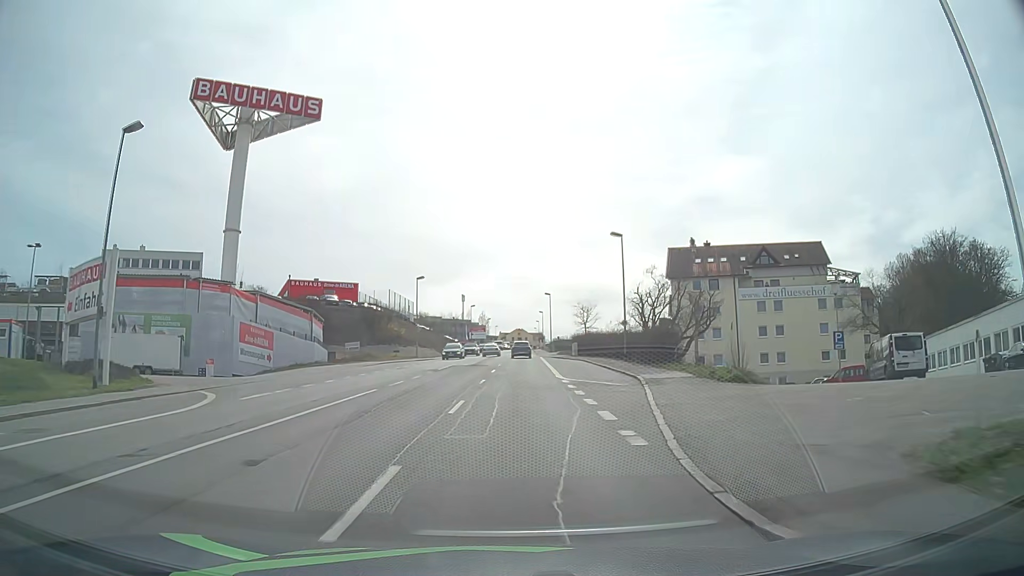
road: tertiary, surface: asphalt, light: Day
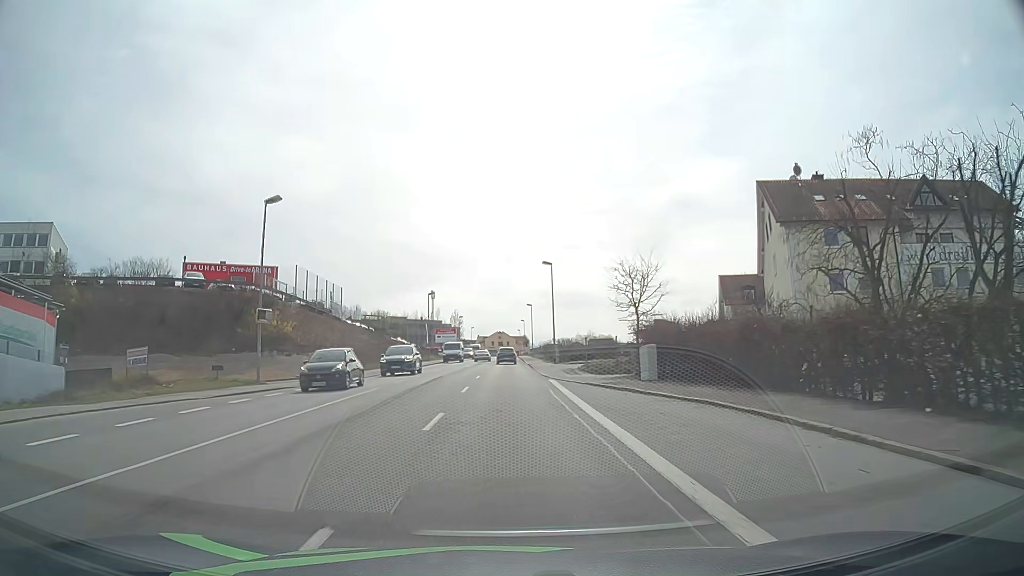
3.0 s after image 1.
(+0.5, +38.6) m; +2°
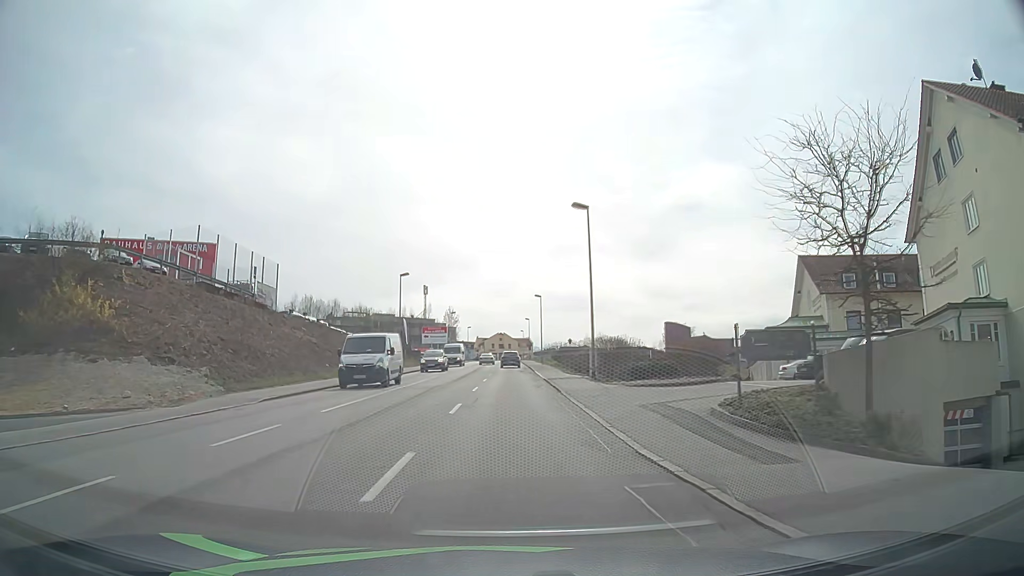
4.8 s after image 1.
(-0.1, +23.2) m; -1°
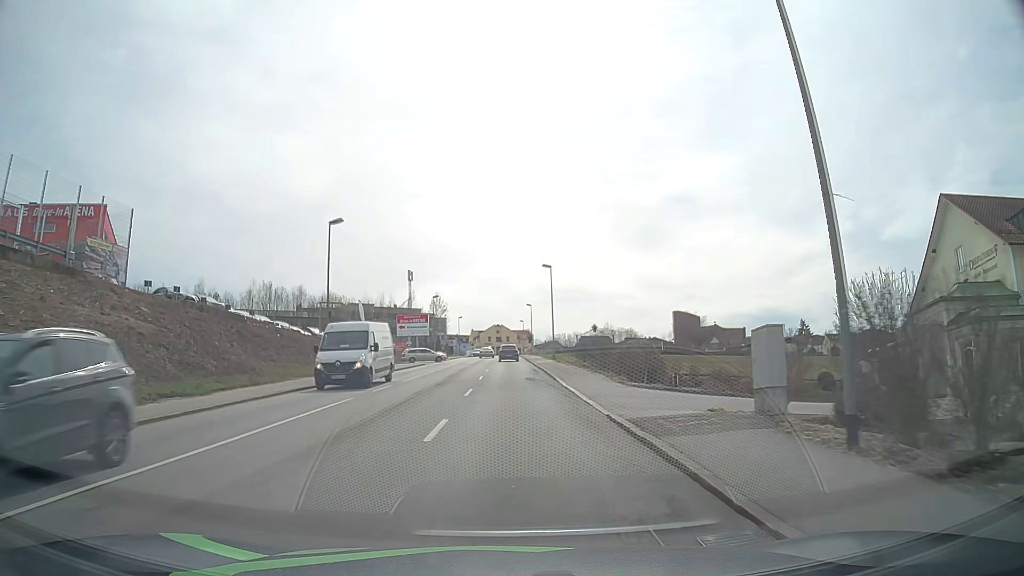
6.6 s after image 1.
(+0.1, +23.2) m; 0°
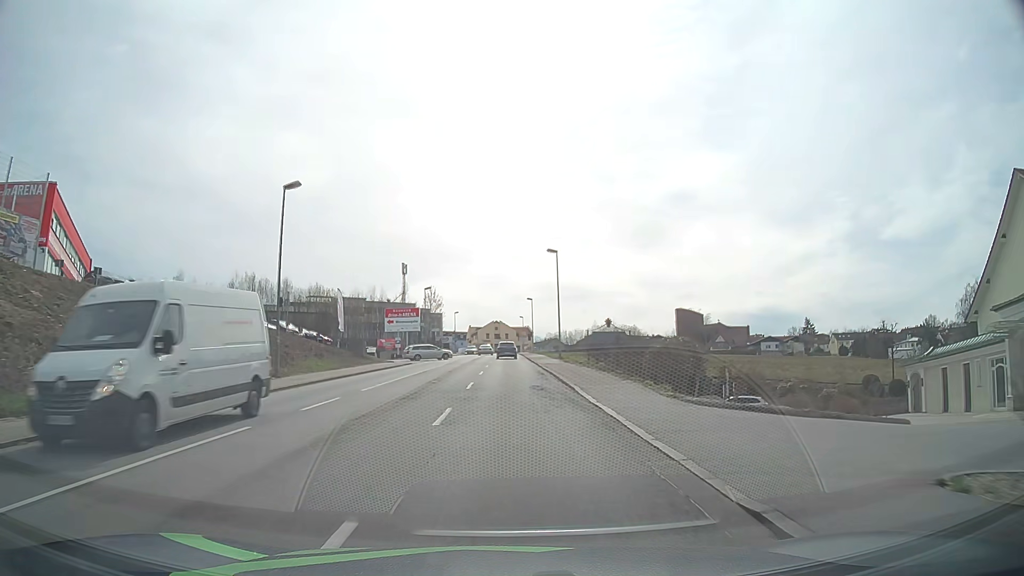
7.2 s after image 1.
(0.0, +7.8) m; 0°
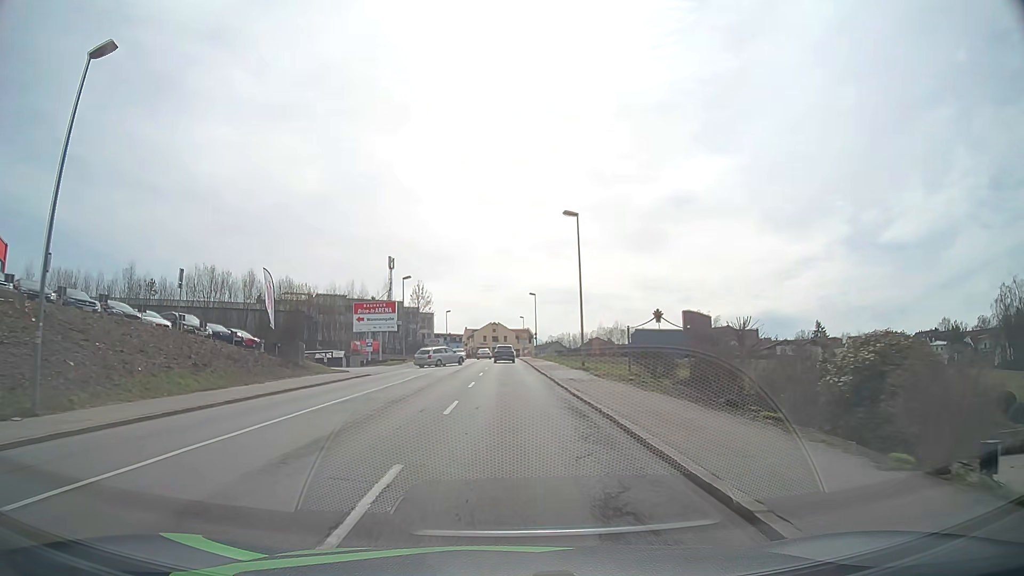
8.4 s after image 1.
(0.0, +15.6) m; 0°
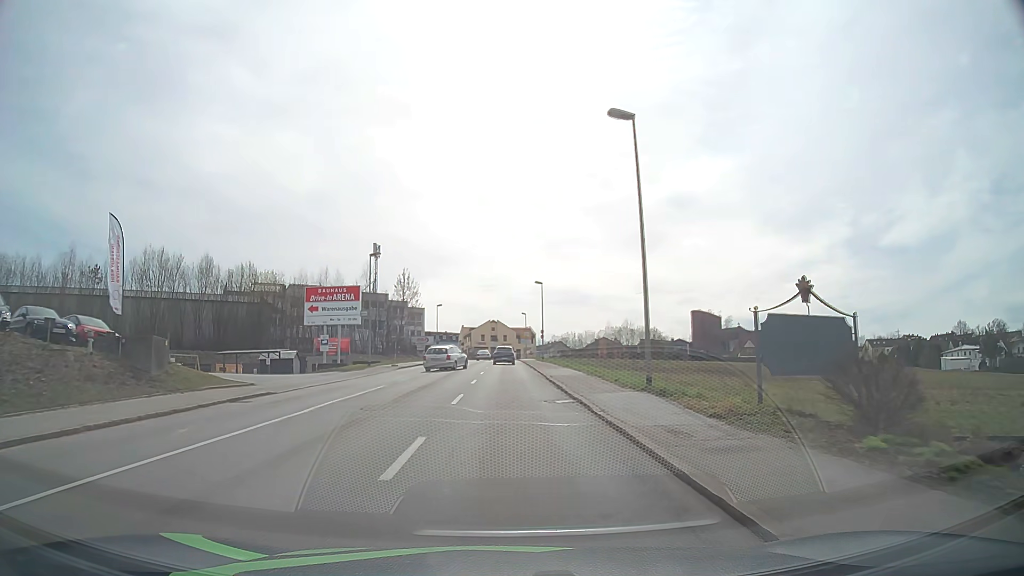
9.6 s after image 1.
(-0.1, +15.6) m; 0°
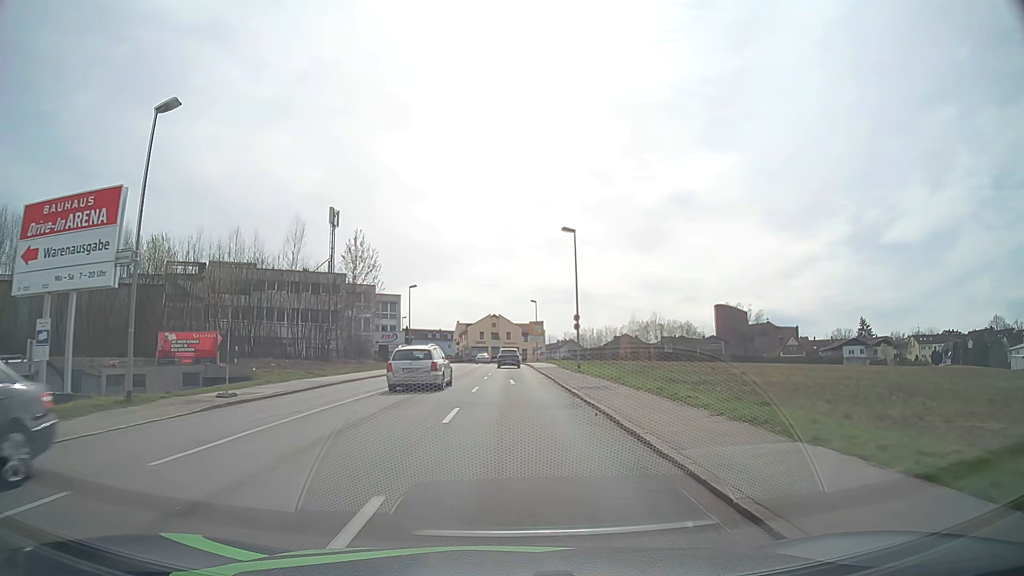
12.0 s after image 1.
(0.0, +31.1) m; 0°
(0, +10) (0, +20) (0, +30) (0, +40) (+1, +50) (+1, +60) (+1, +70) (0, +80) (0, +90) (-1, +100) m
